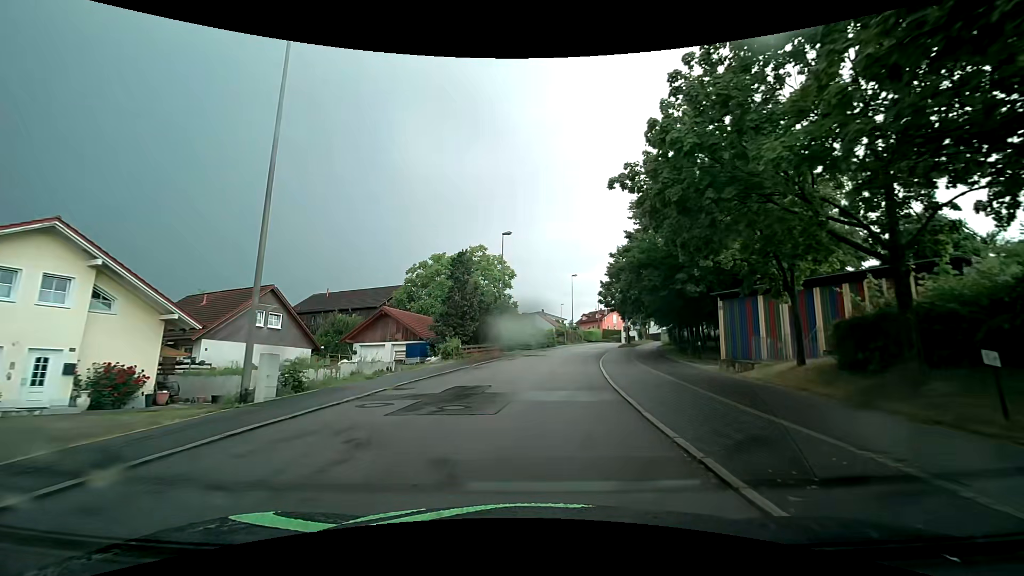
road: residential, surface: asphalt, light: Day
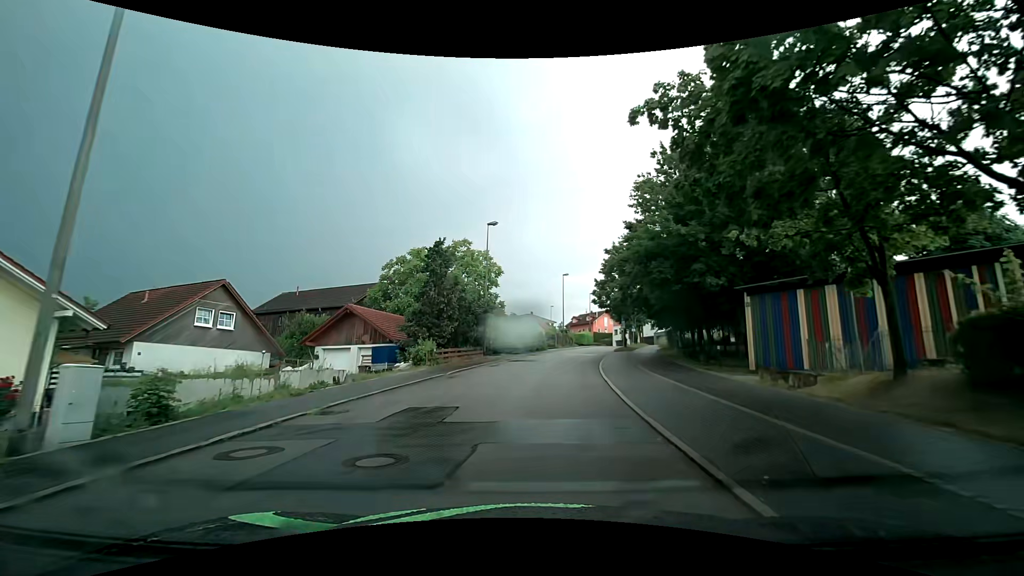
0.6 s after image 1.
(+0.1, +4.5) m; +1°
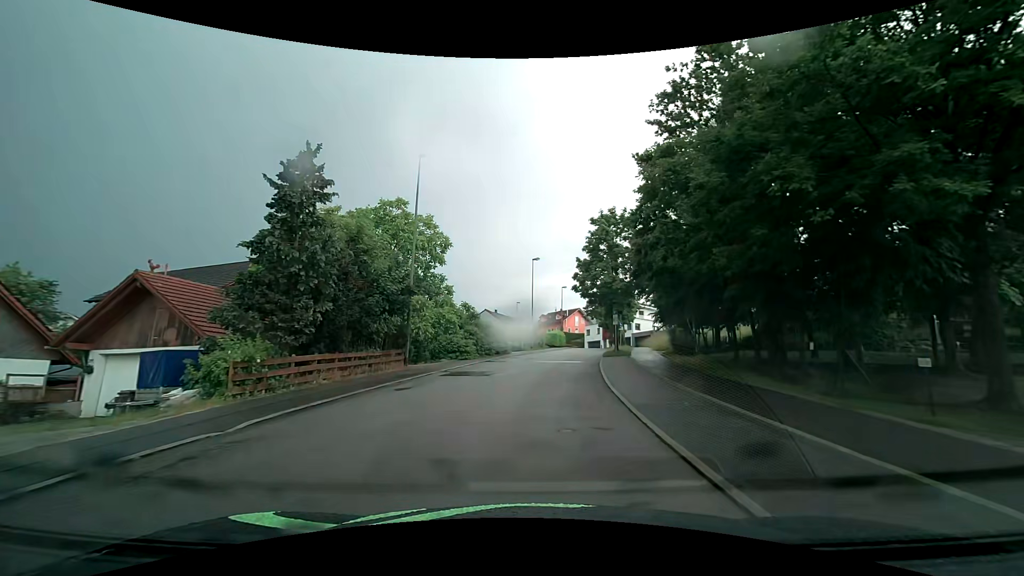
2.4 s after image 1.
(+0.7, +13.7) m; +5°
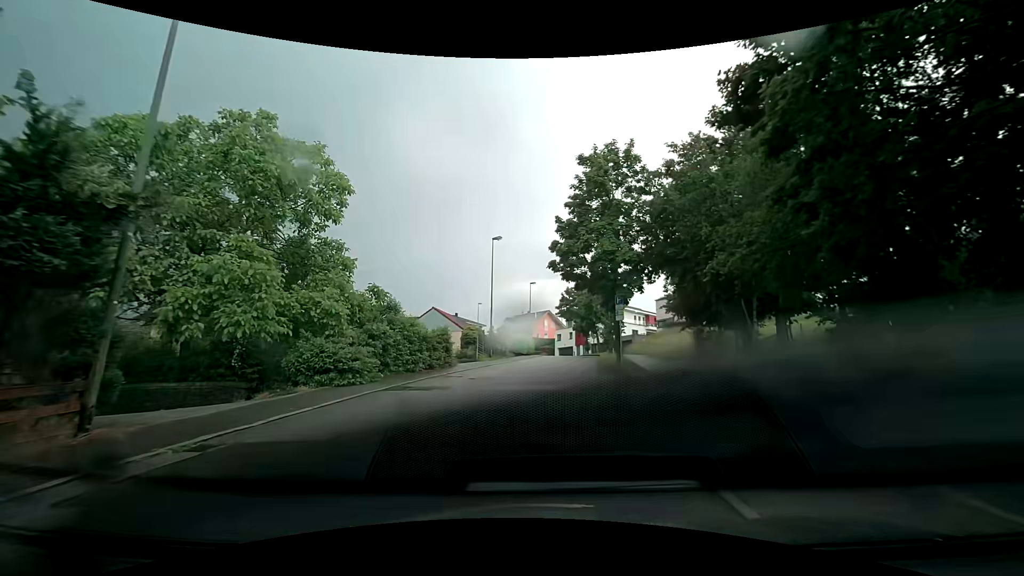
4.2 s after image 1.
(+0.5, +13.9) m; +4°
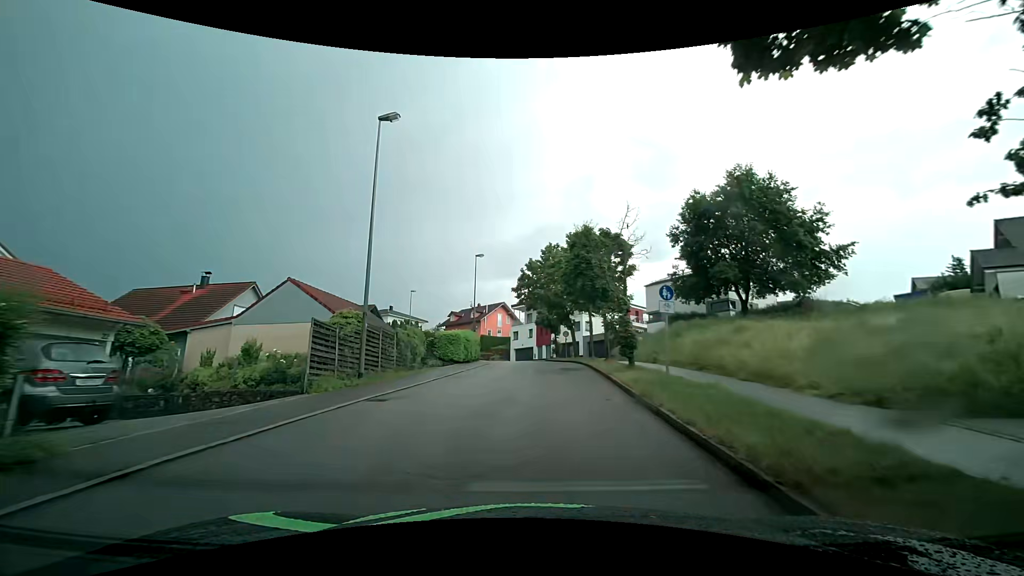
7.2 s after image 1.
(+0.9, +21.9) m; +5°
(0, +10) (+1, +20) (+1, +30) (+2, +40) (+1, +50) (-1, +60) (-6, +69) (-11, +77) (-19, +83) (-27, +89) m
